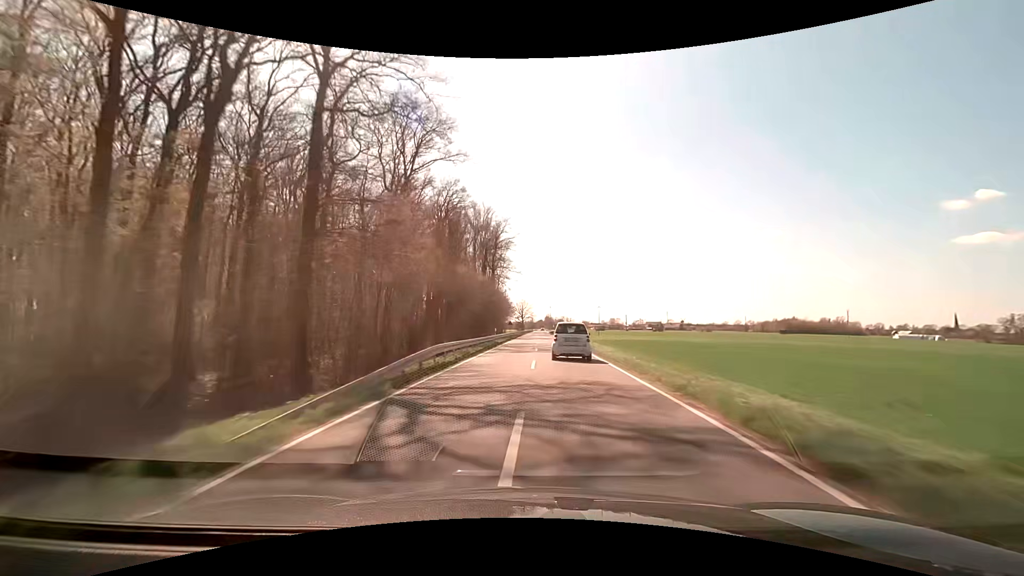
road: secondary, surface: asphalt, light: Day
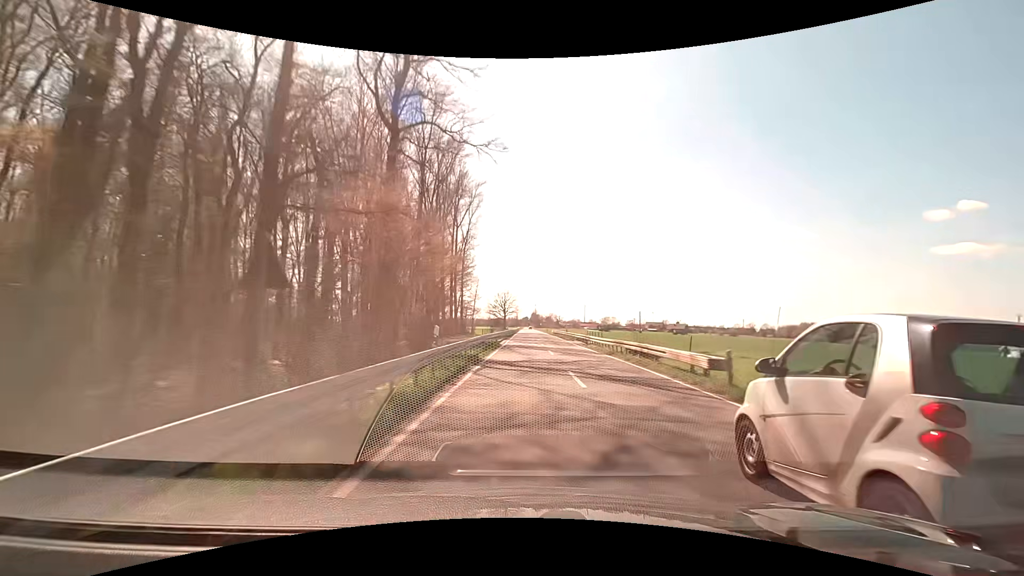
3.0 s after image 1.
(+0.9, +78.0) m; +2°
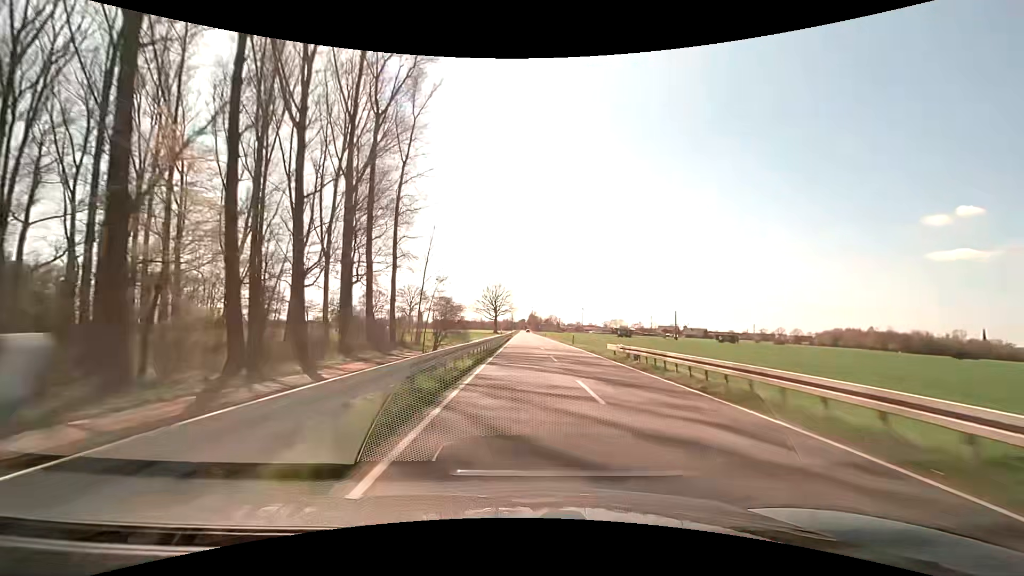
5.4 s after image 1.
(0.0, +63.0) m; 0°
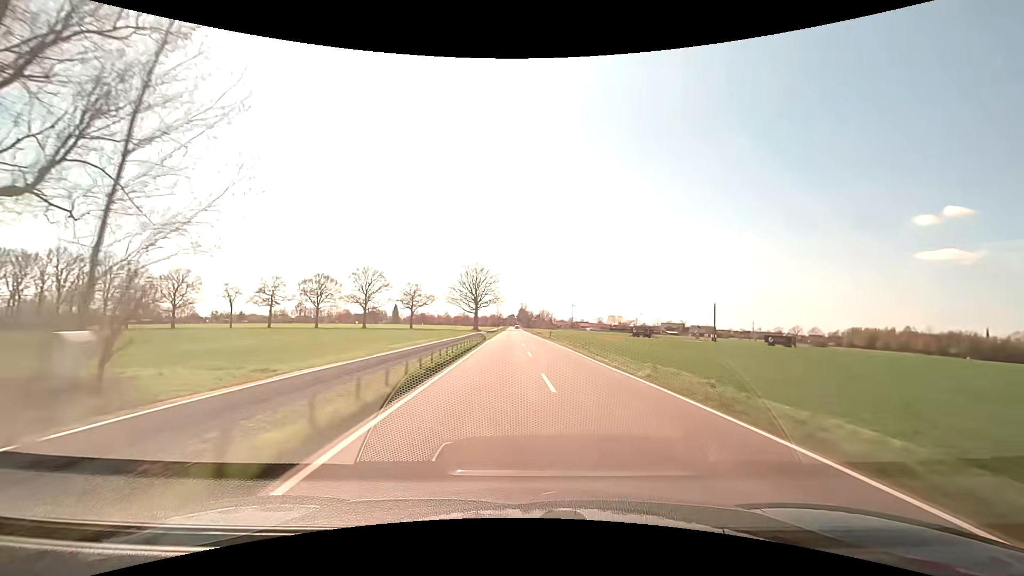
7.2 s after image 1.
(+0.6, +47.4) m; +1°
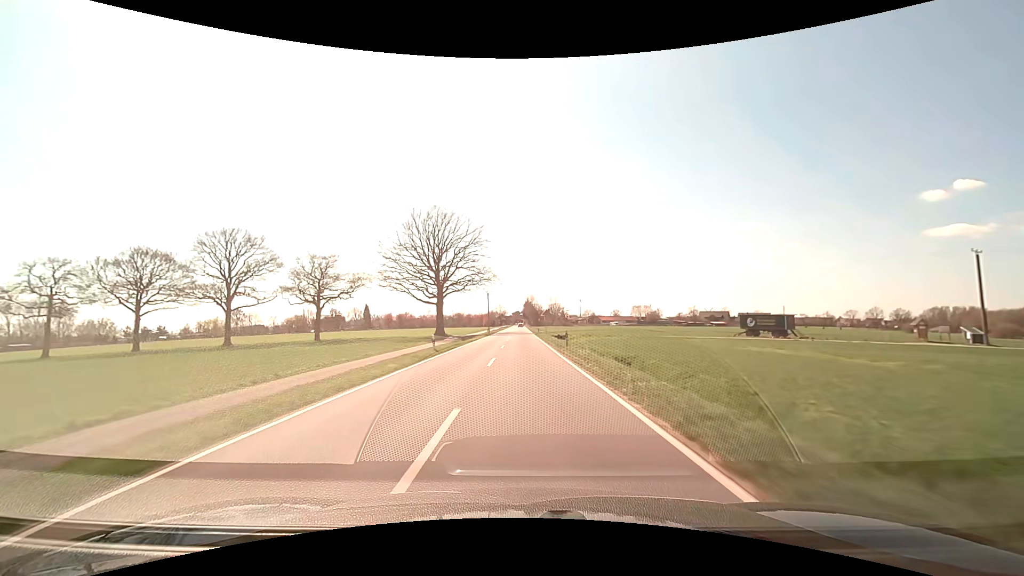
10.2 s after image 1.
(+0.3, +79.0) m; -1°
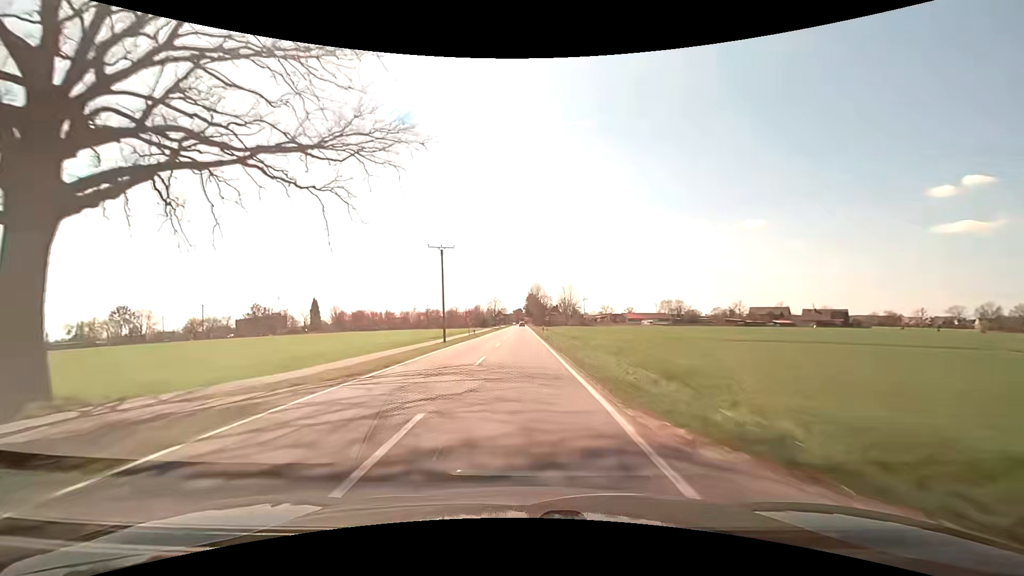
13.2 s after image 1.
(-0.1, +73.1) m; 0°
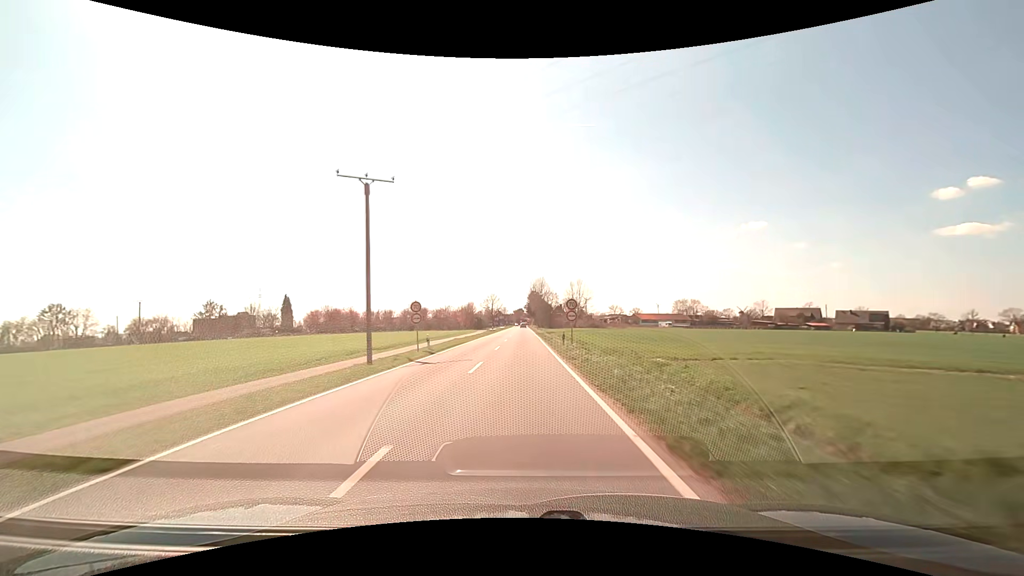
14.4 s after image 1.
(0.0, +25.9) m; 0°
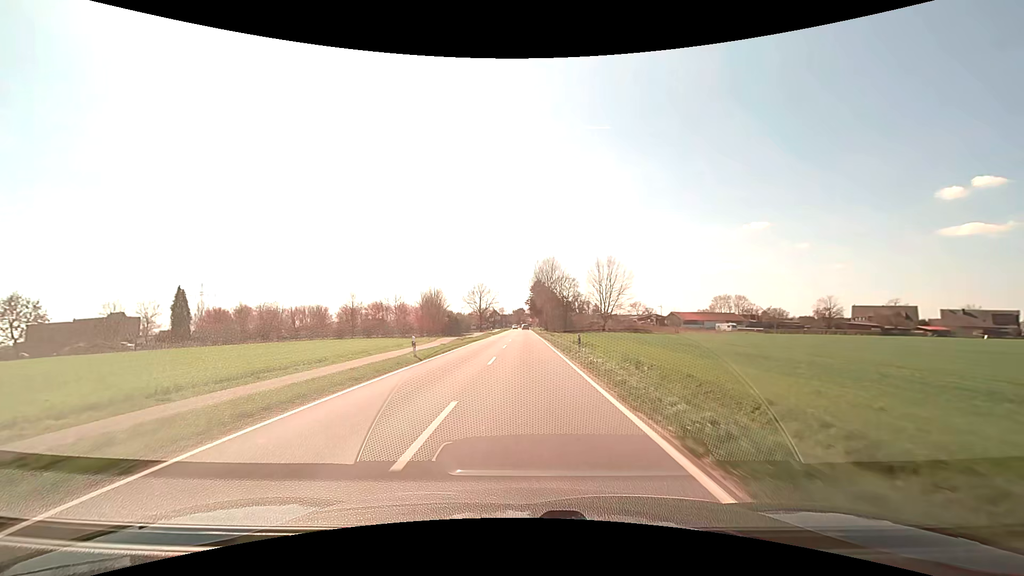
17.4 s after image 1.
(-0.3, +57.1) m; 0°
(0, +10) (0, +20) (0, +30) (0, +40) (0, +50) (0, +60) (0, +70) (0, +80) (0, +90) (0, +100) m
